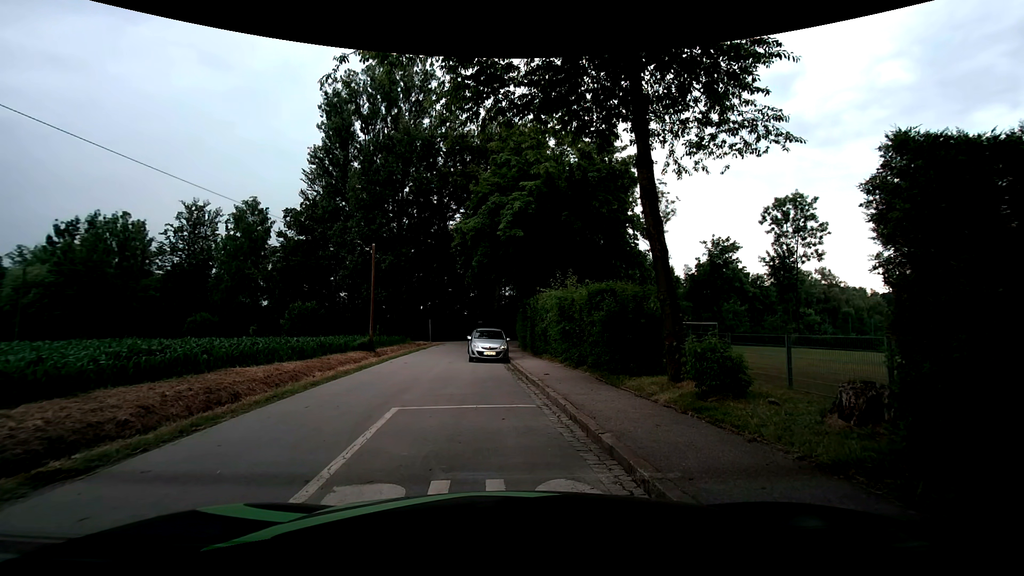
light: Day
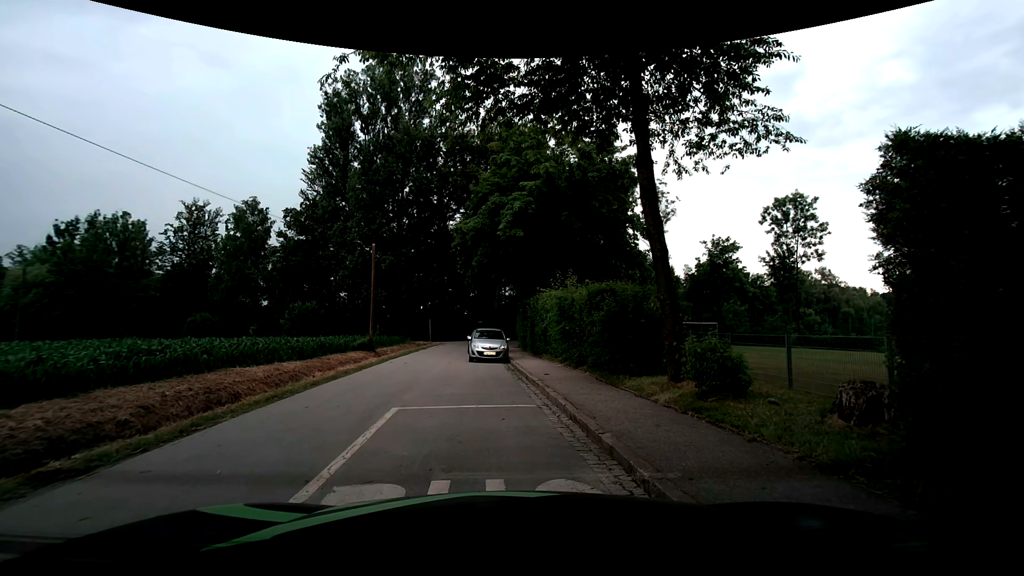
(0.0, 0.0) m; 0°
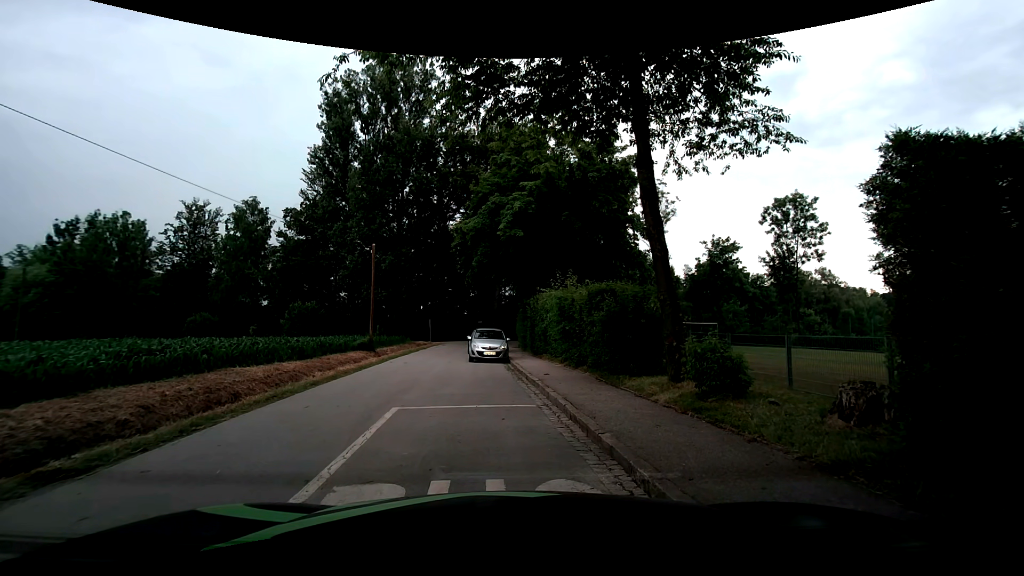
(0.0, 0.0) m; 0°
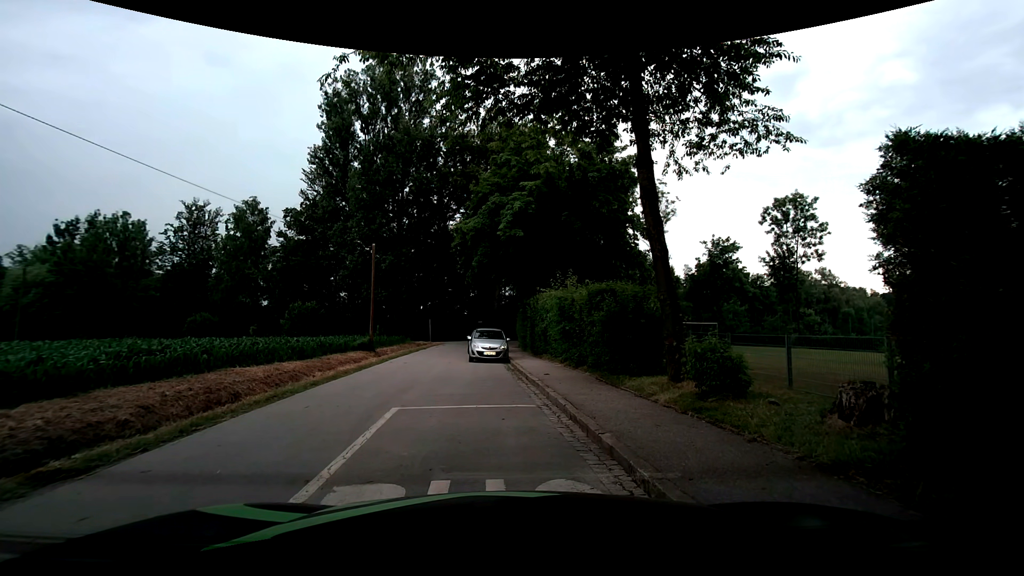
(0.0, 0.0) m; 0°
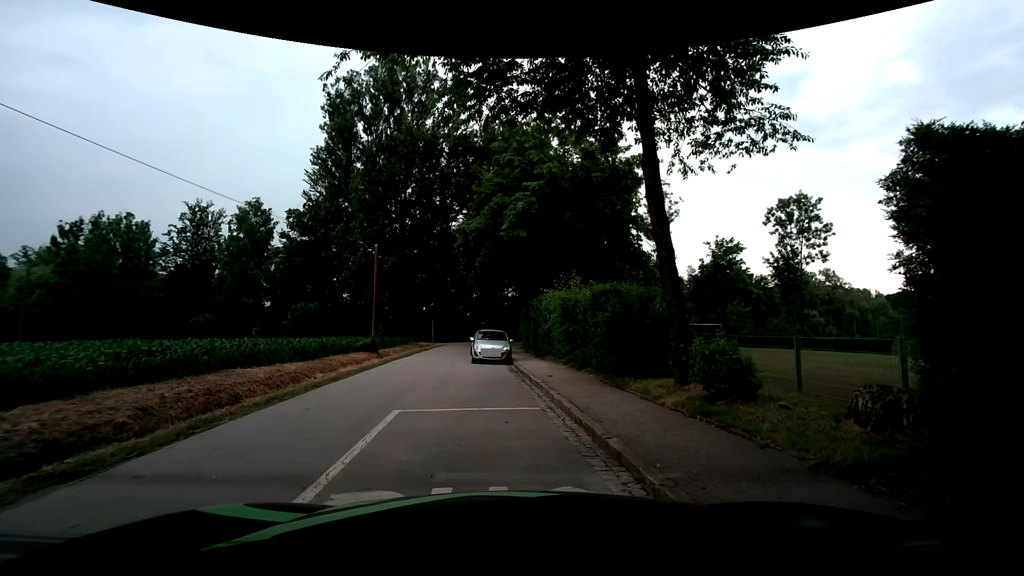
(0.0, +0.1) m; 0°
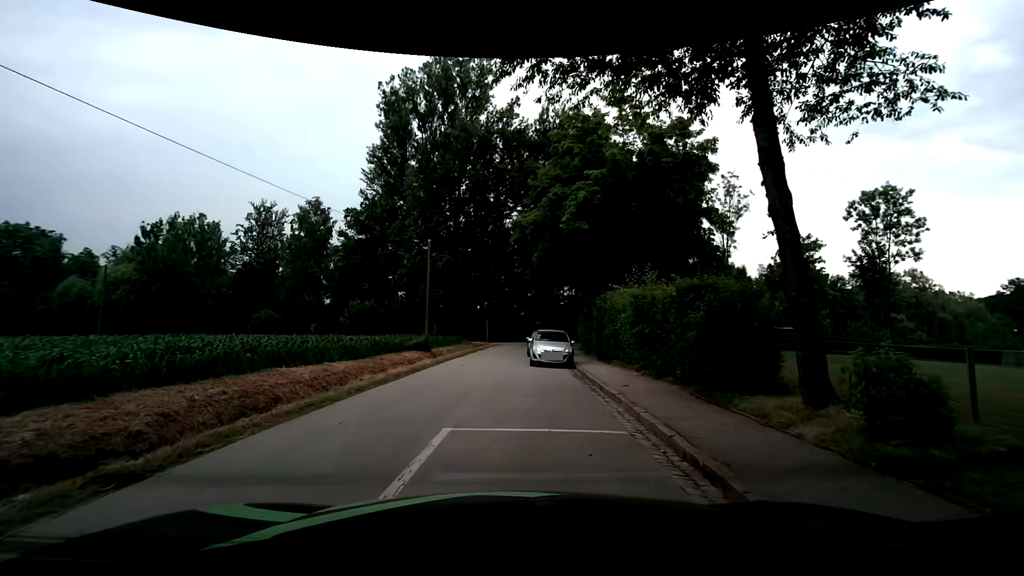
(-0.1, +1.9) m; -7°
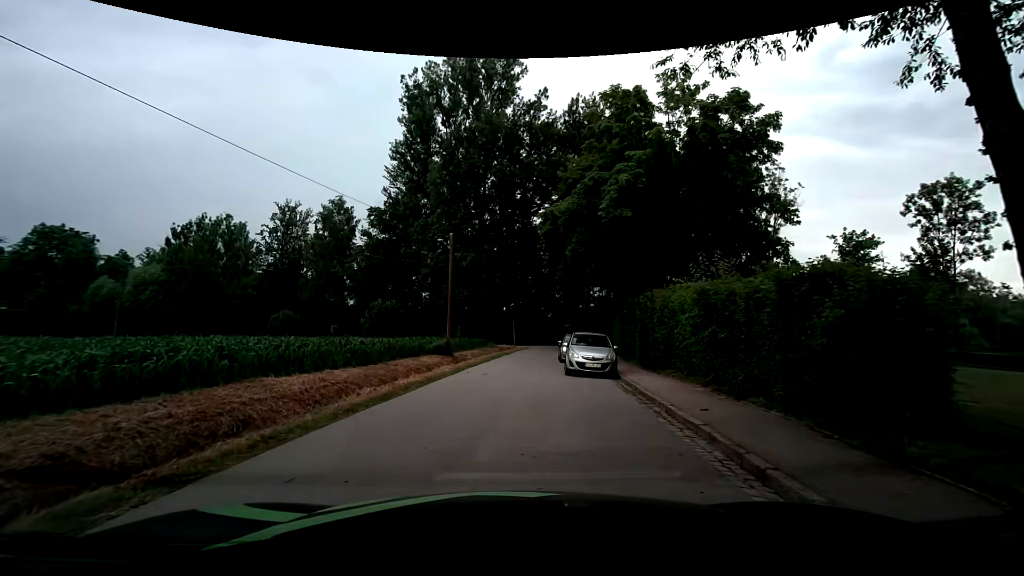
(0.0, +3.0) m; -1°
